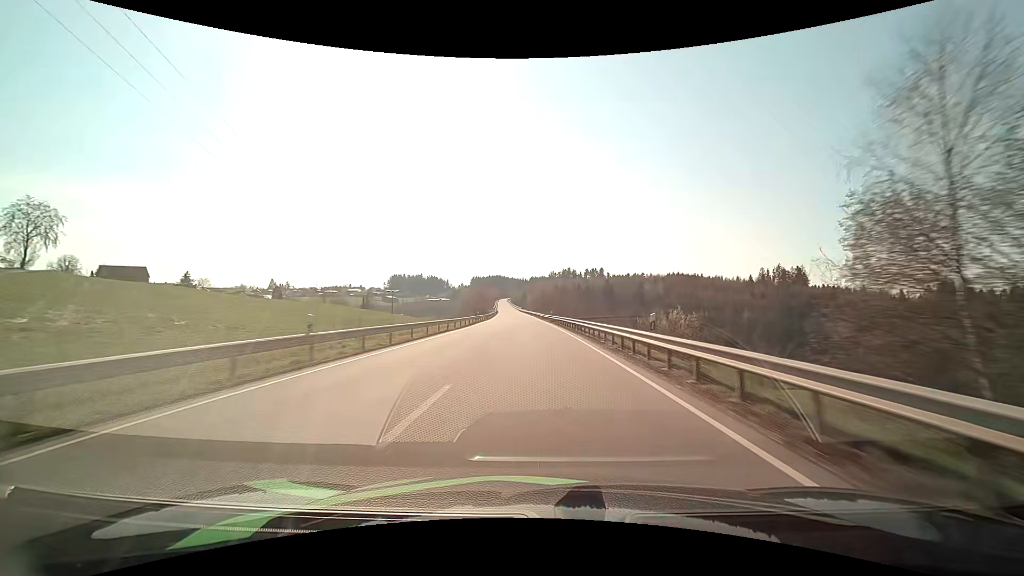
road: primary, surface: asphalt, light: Day
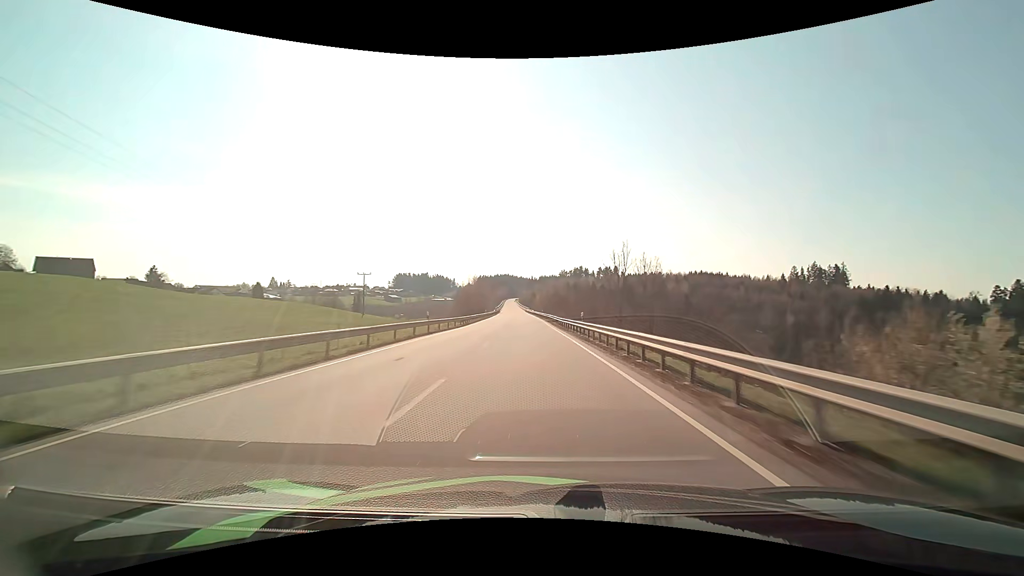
(-0.3, +34.5) m; -1°
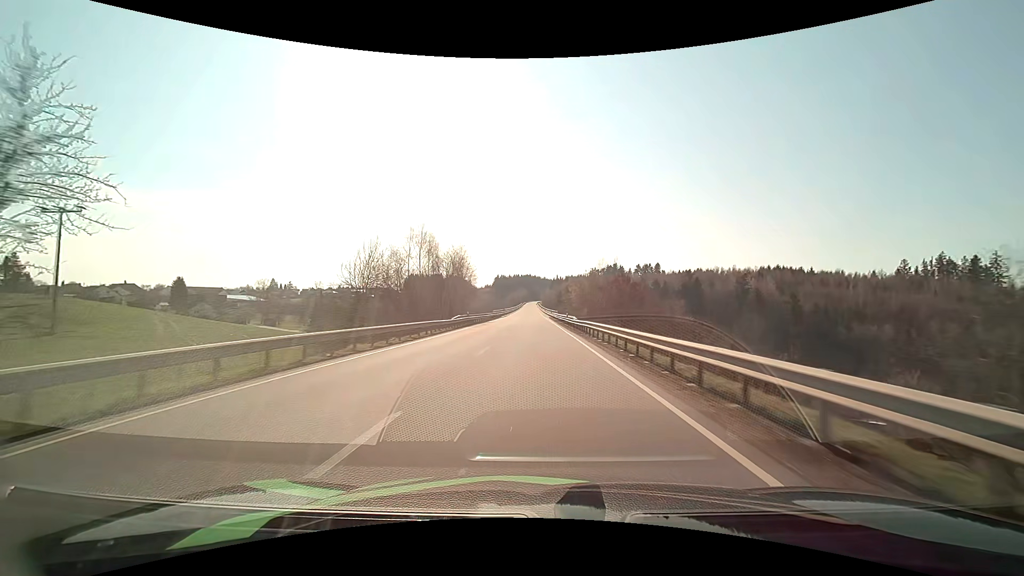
(-2.4, +86.0) m; -3°
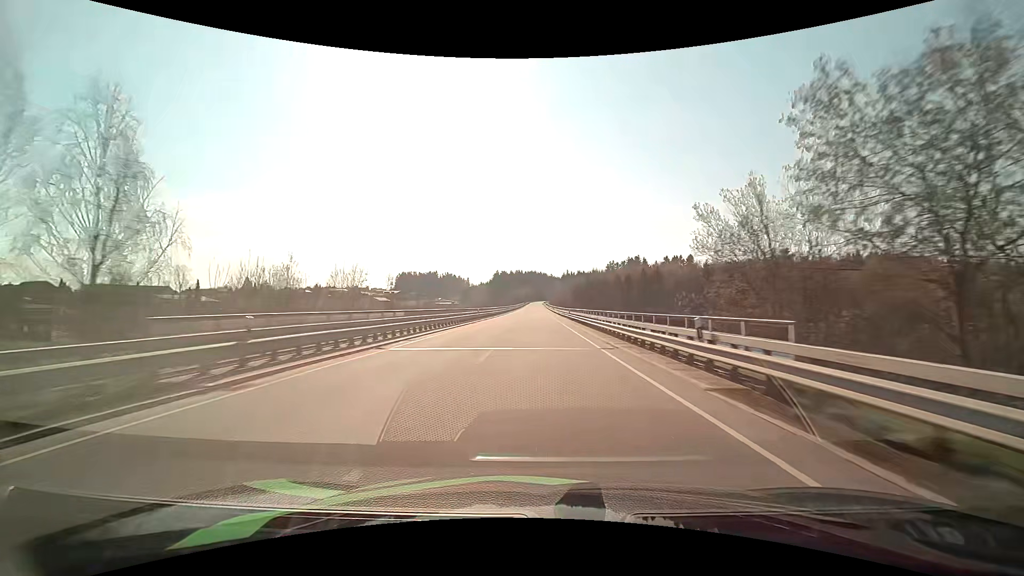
(-1.0, +85.0) m; -1°
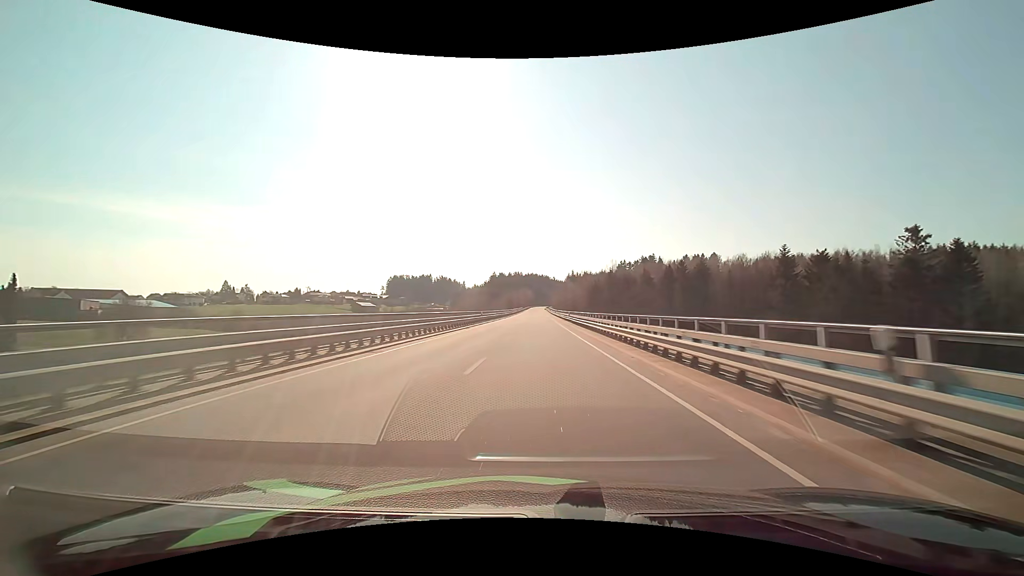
(+0.1, +50.0) m; 0°
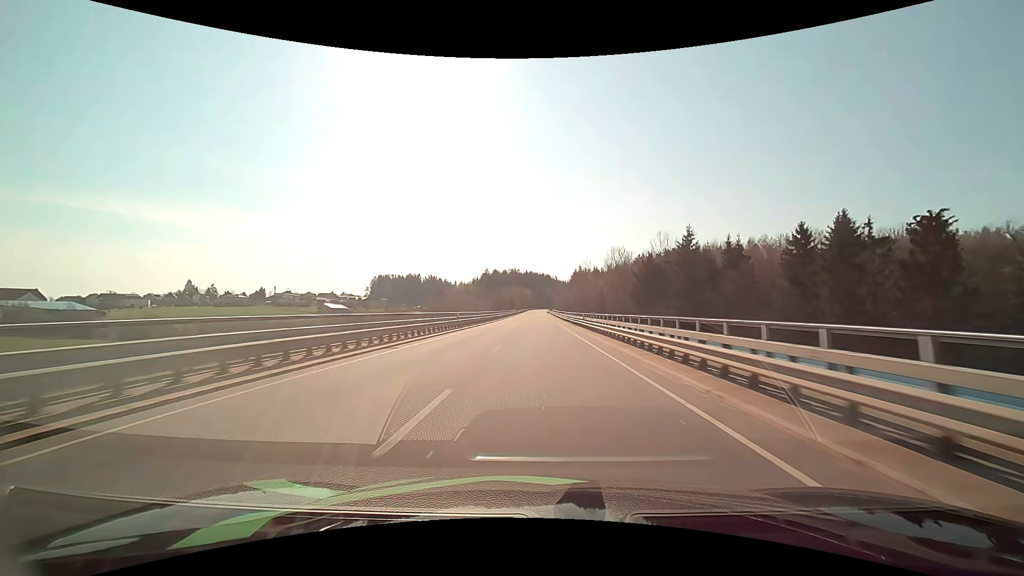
(0.0, +66.0) m; 0°
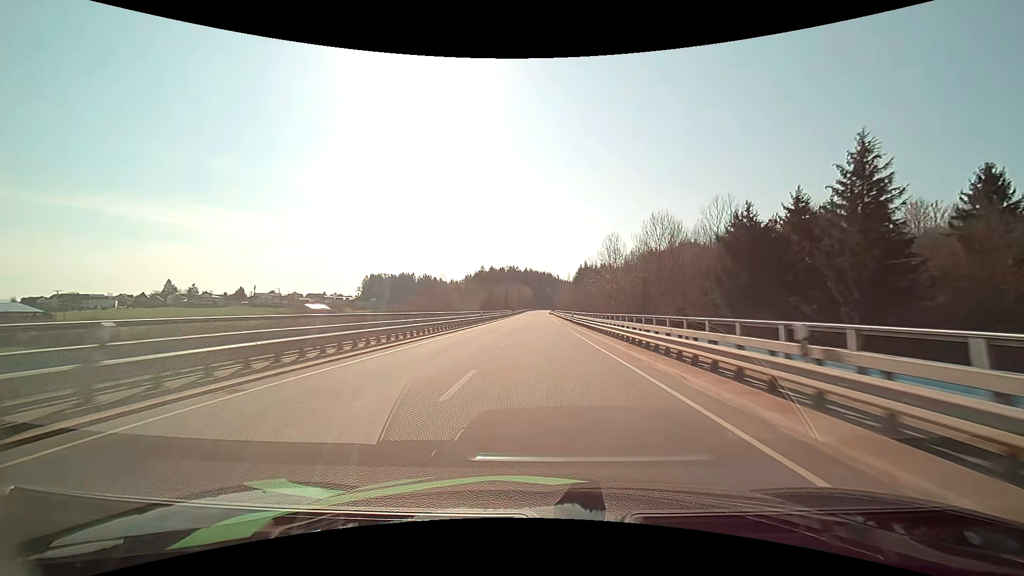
(0.0, +32.7) m; 0°
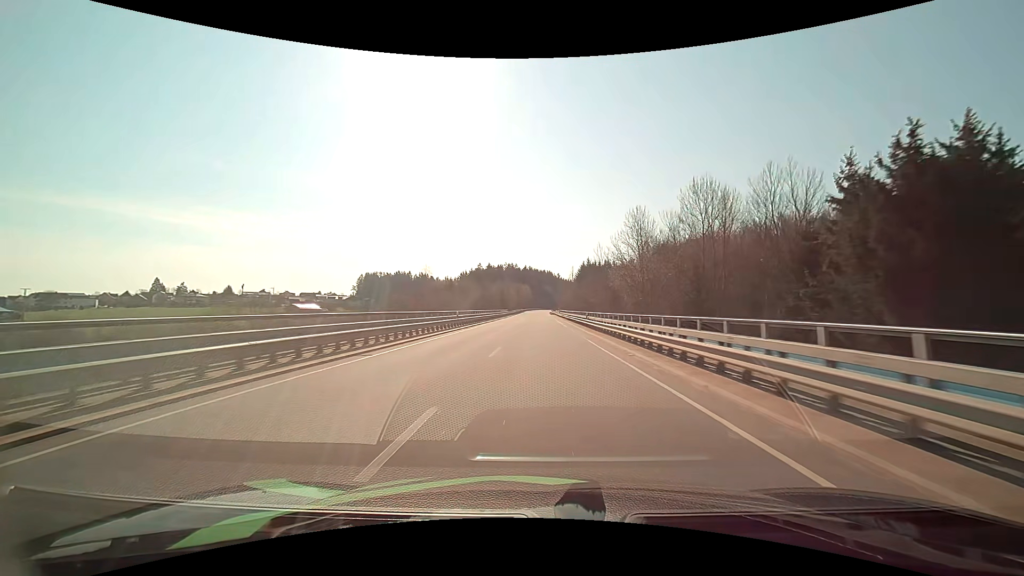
(0.0, +16.4) m; 0°
